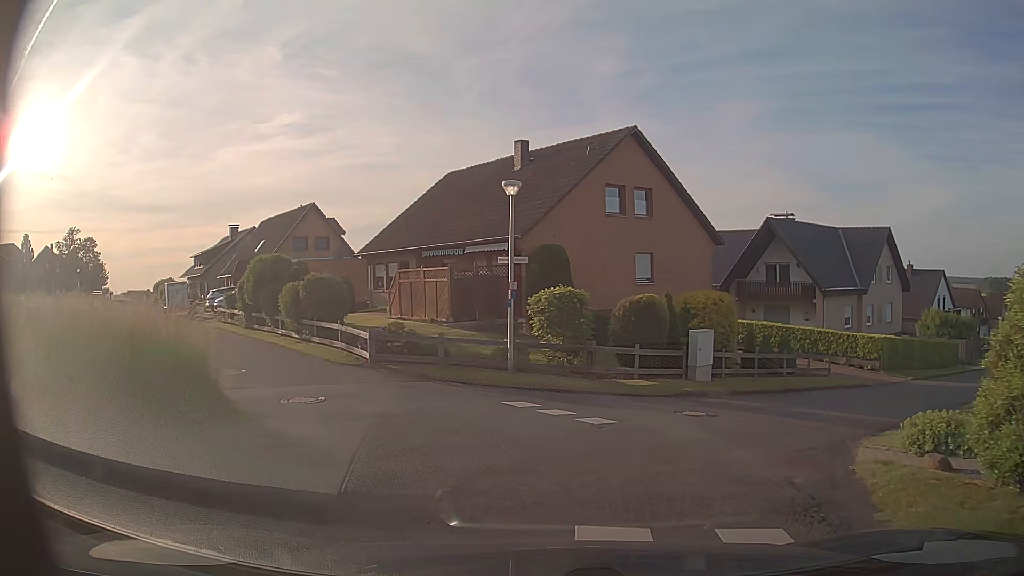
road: residential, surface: asphalt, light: Day
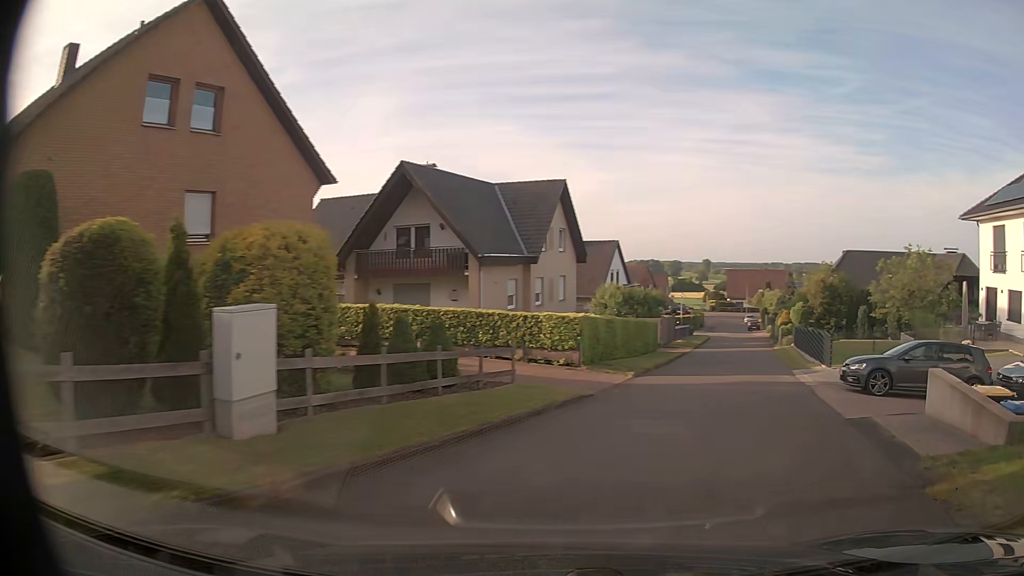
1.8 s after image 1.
(+2.5, +11.4) m; +33°
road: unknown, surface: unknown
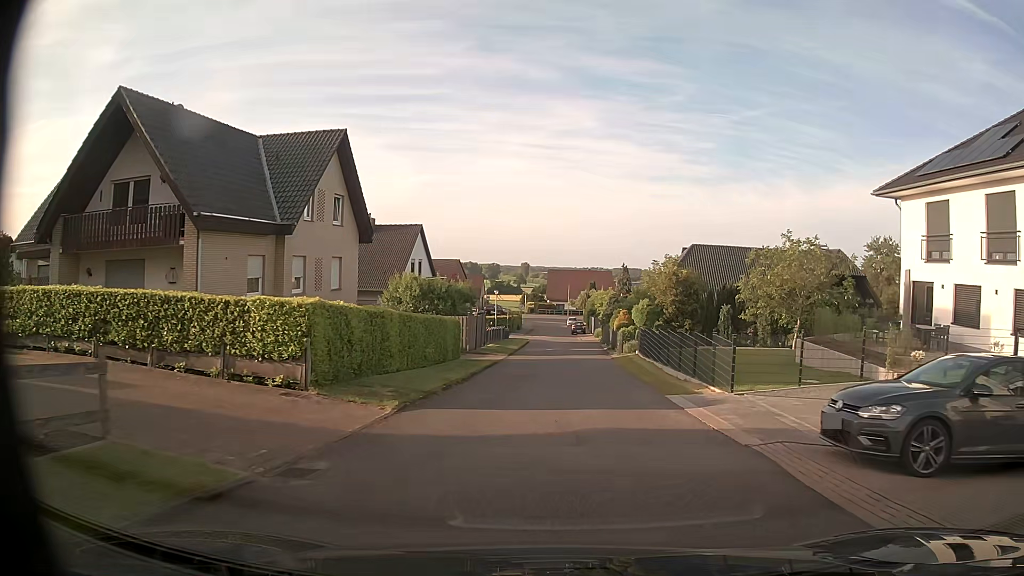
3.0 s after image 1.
(+1.5, +9.6) m; +14°
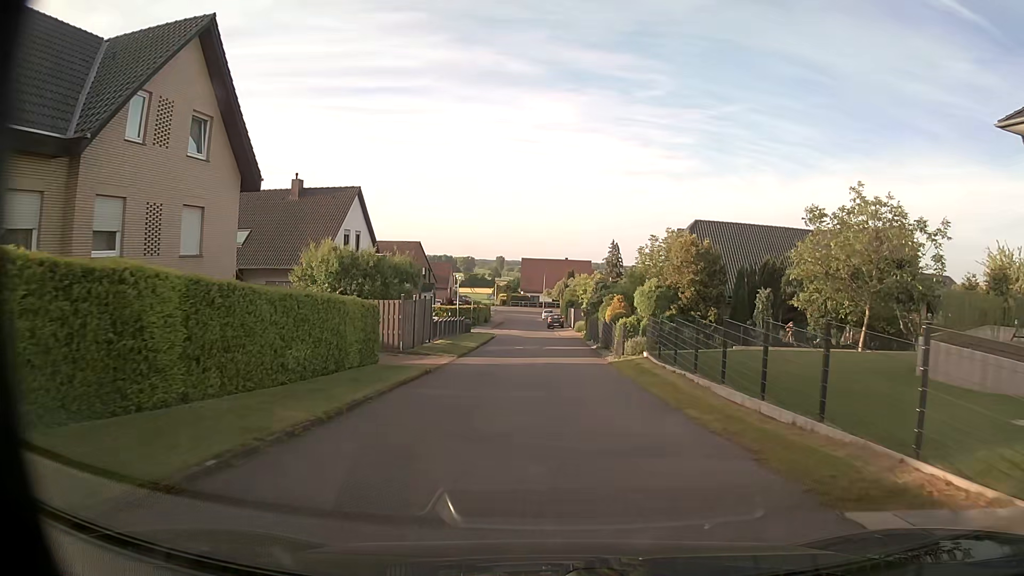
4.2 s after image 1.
(+0.3, +11.1) m; +2°
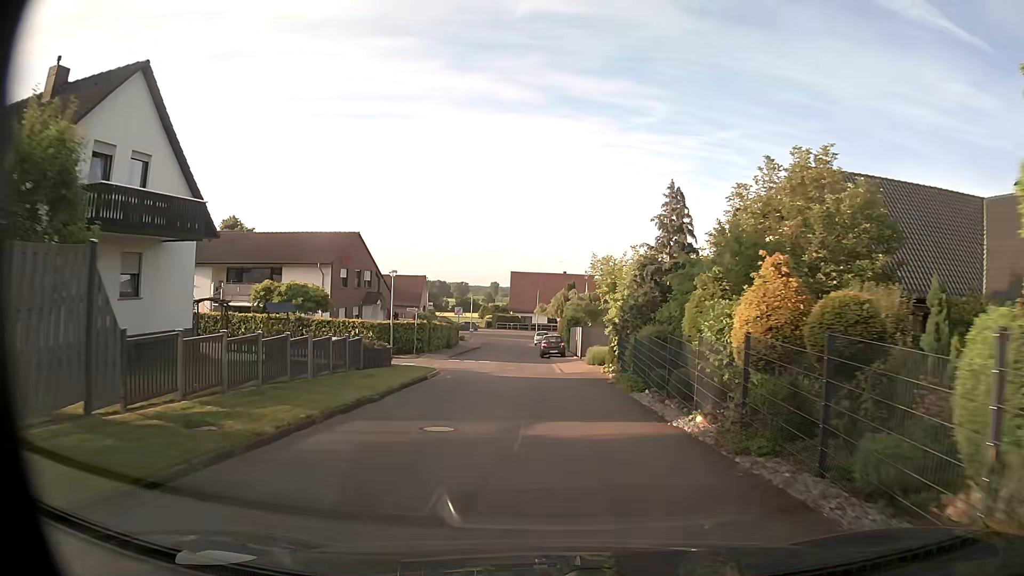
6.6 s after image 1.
(+0.3, +23.3) m; 0°
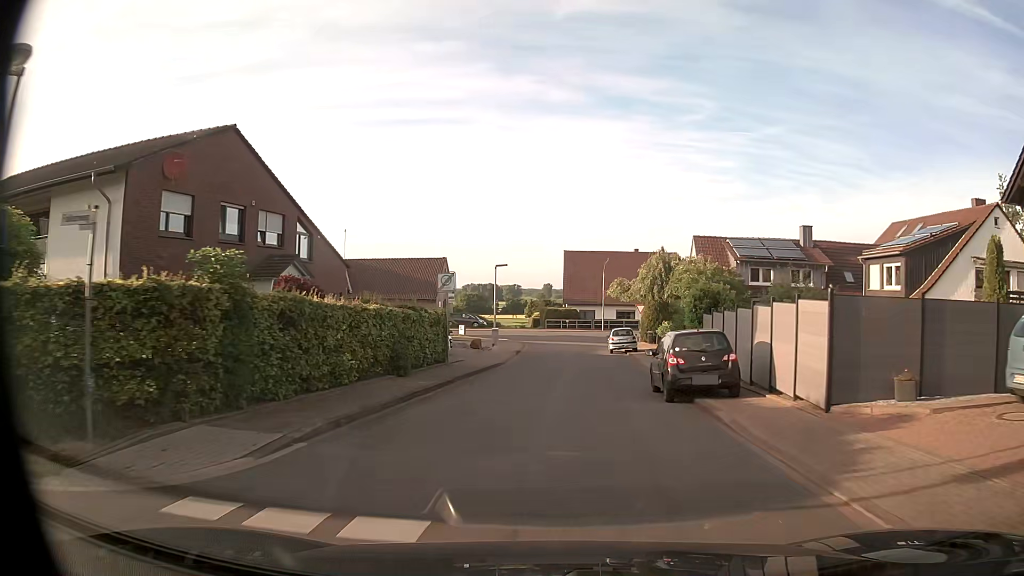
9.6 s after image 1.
(-1.2, +29.9) m; -3°
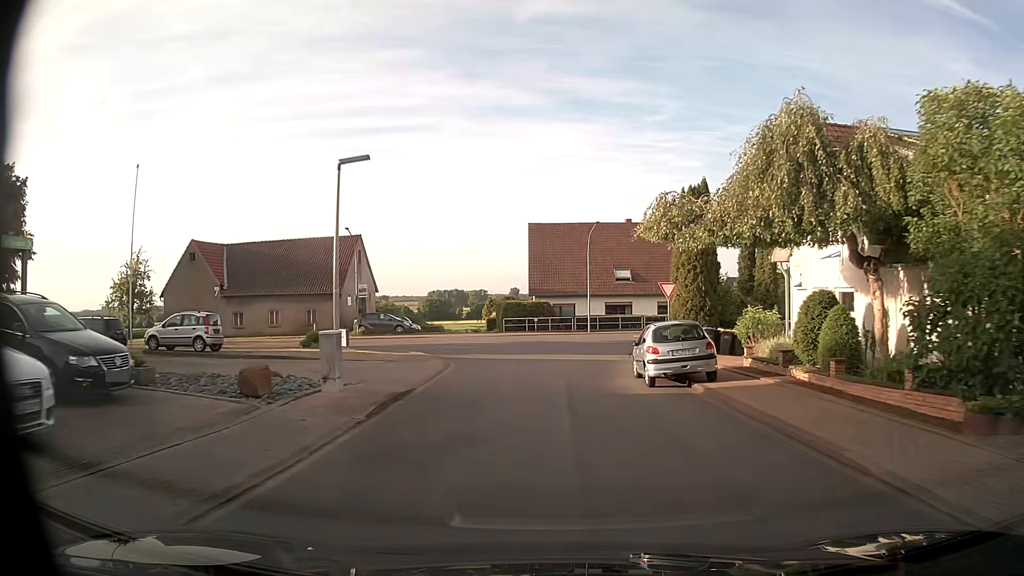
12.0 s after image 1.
(+0.3, +23.9) m; +1°
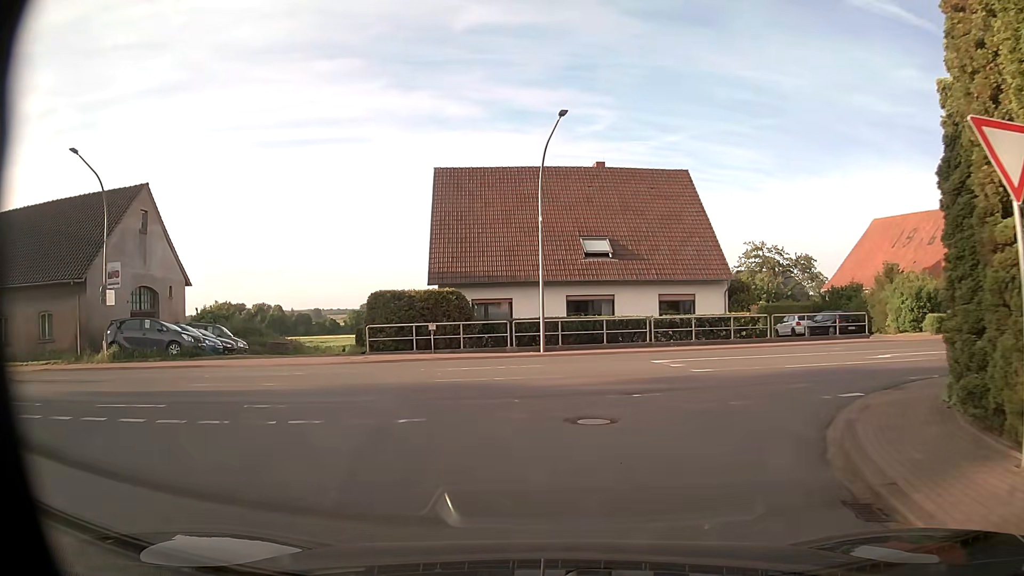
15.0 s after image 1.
(+0.8, +24.4) m; +6°
